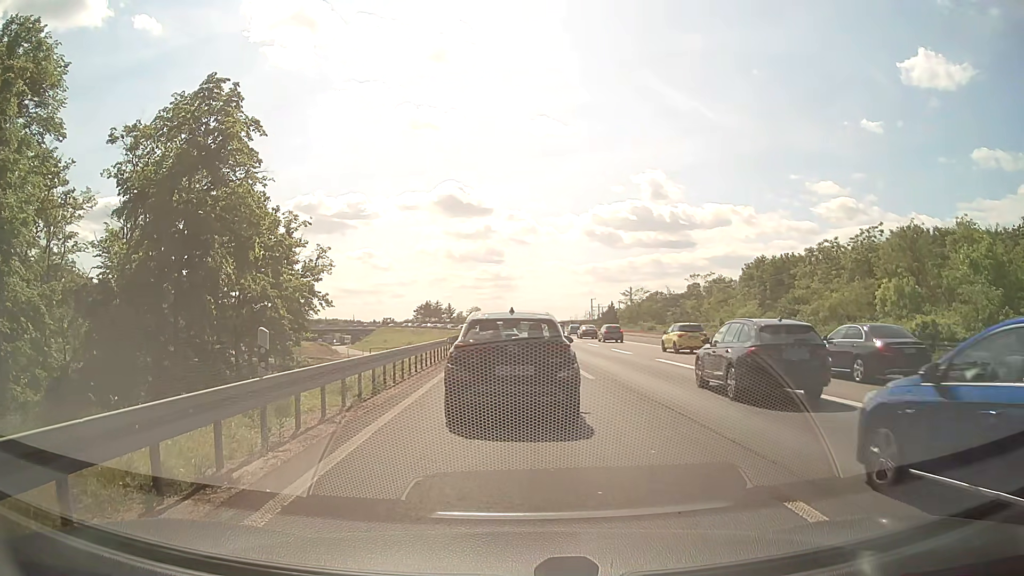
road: motorway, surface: asphalt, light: Day
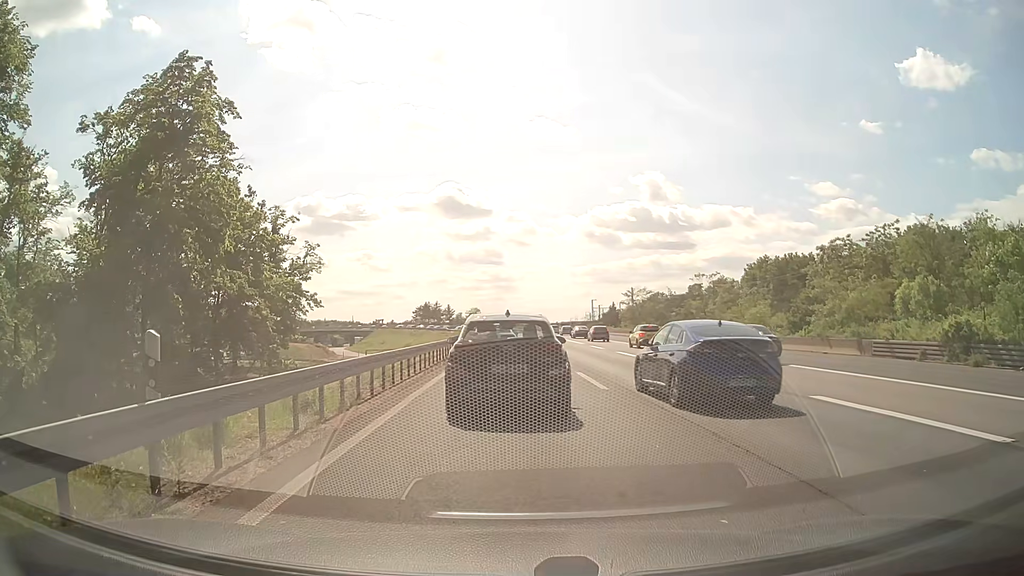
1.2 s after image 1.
(0.0, +2.7) m; -2°
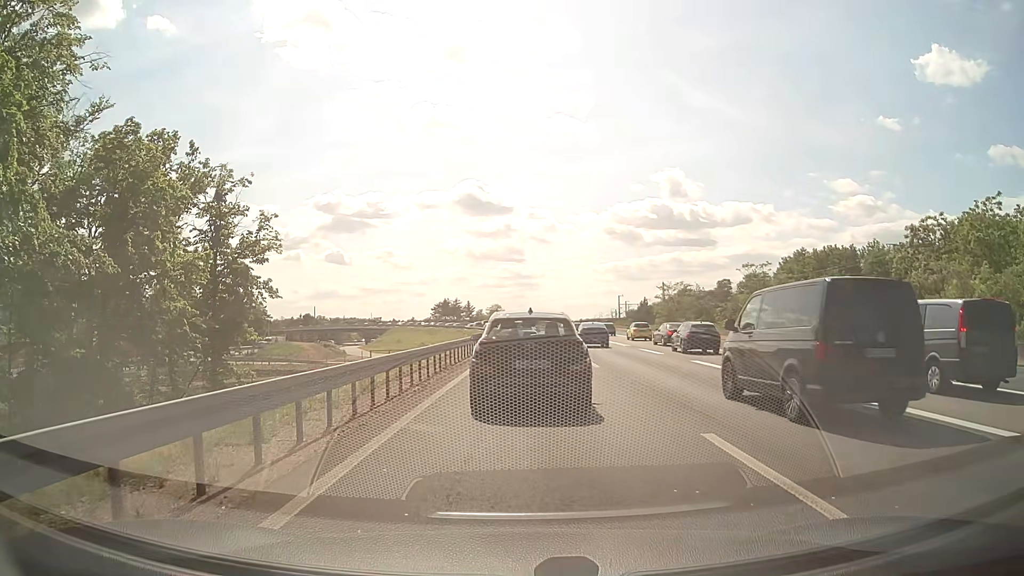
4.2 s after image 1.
(0.0, +11.9) m; -1°
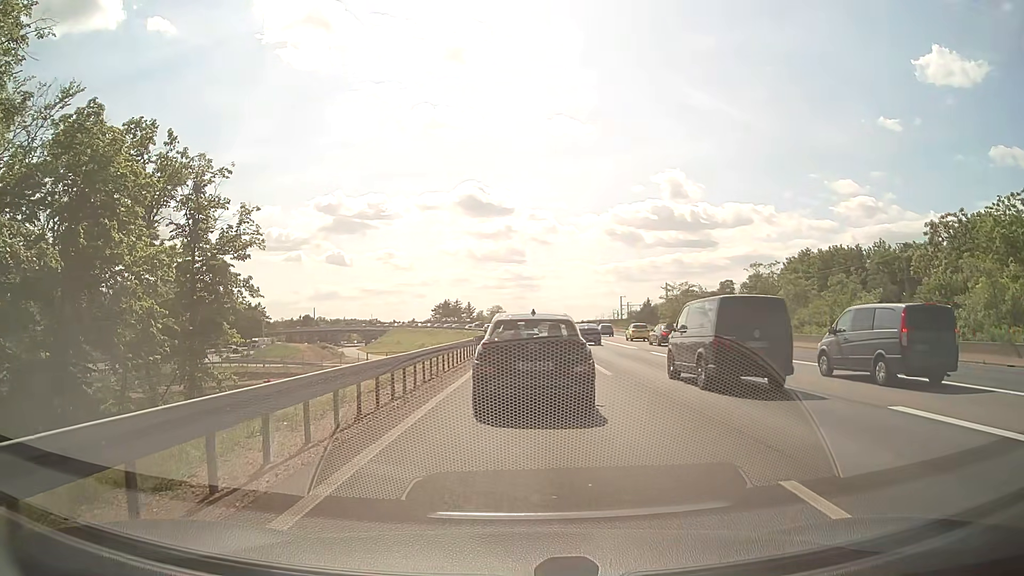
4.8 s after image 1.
(0.0, +2.5) m; 0°
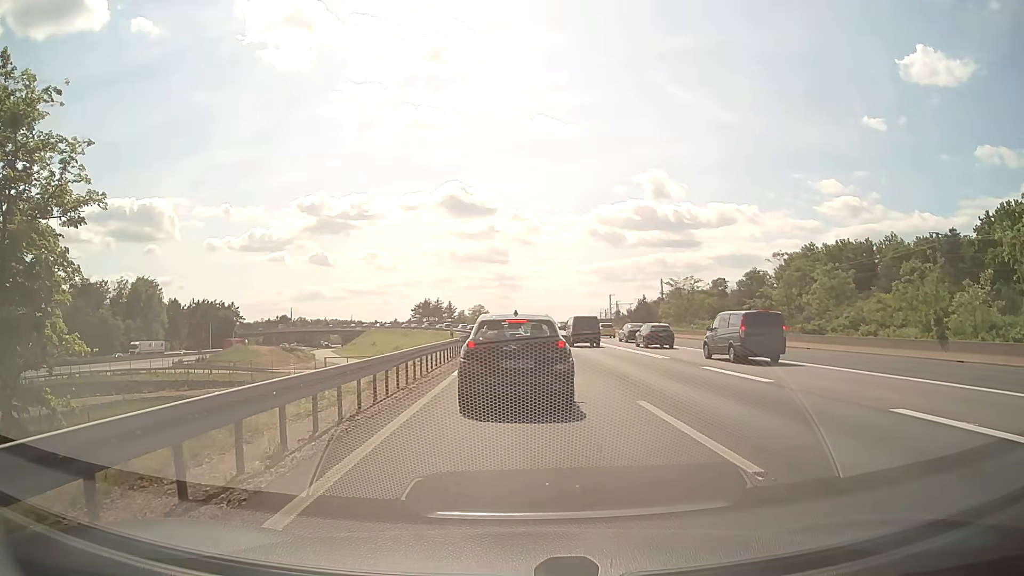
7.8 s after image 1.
(+0.3, +12.5) m; +2°
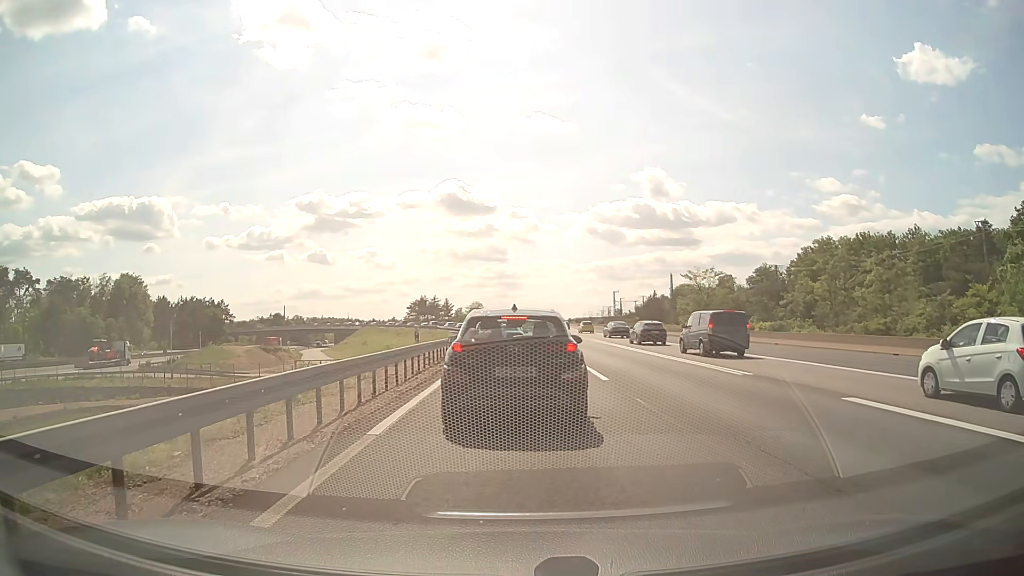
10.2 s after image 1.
(0.0, +10.1) m; -1°
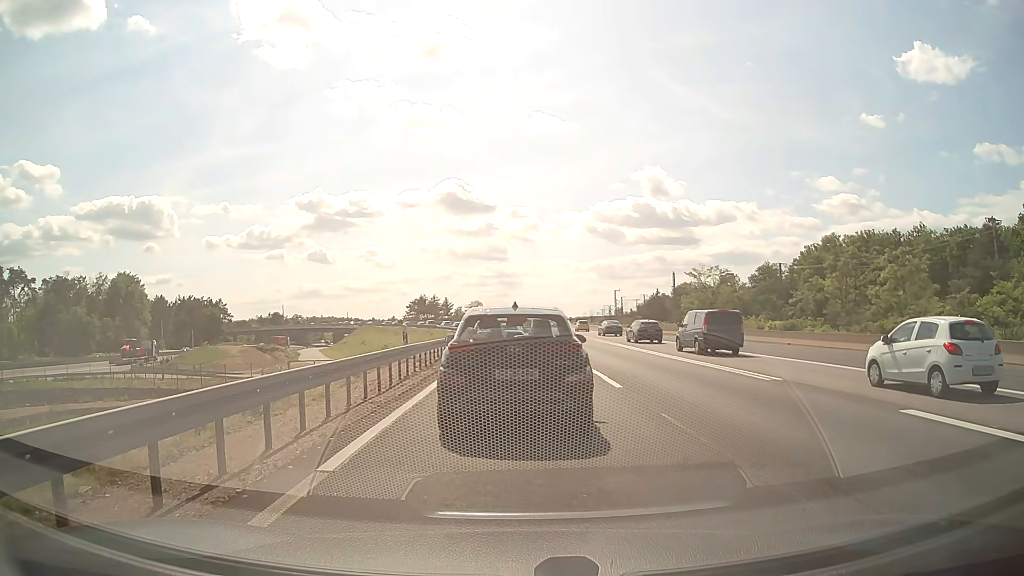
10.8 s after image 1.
(0.0, +2.0) m; 0°
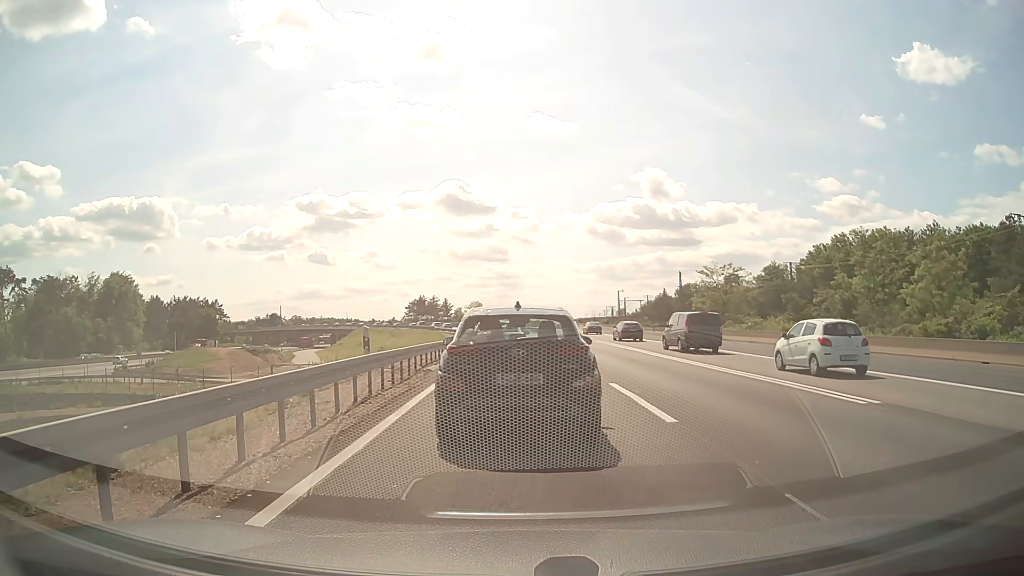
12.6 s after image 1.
(0.0, +4.6) m; 0°
(0, +10) (0, +20) (0, +30) (0, +40) (0, +50) (-1, +60) (-2, +70) (-3, +80) (-4, +90) (-5, +100) m
